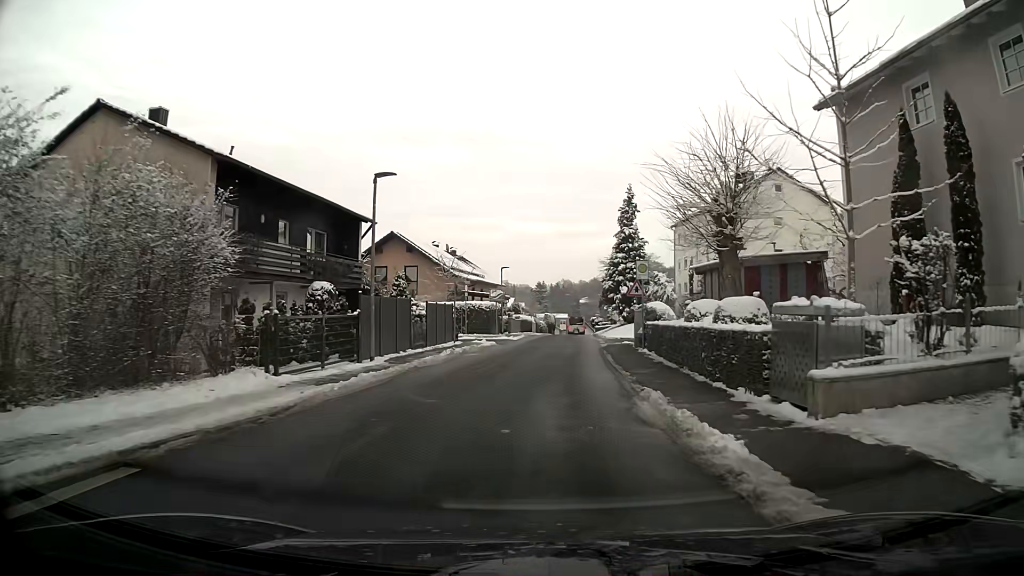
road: residential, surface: asphalt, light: Day
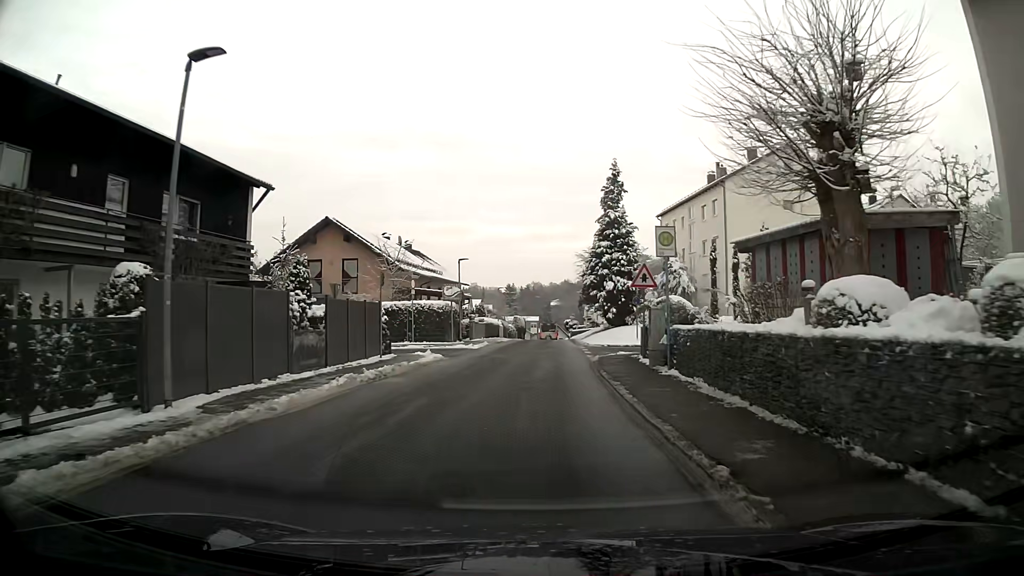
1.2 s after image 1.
(+0.2, +9.4) m; +2°
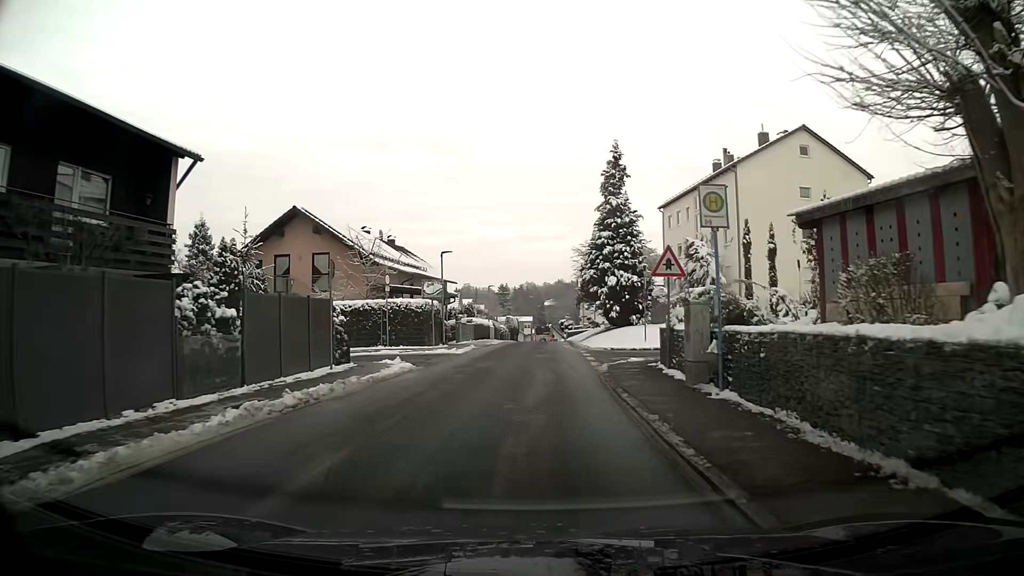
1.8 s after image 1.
(0.0, +4.7) m; 0°
